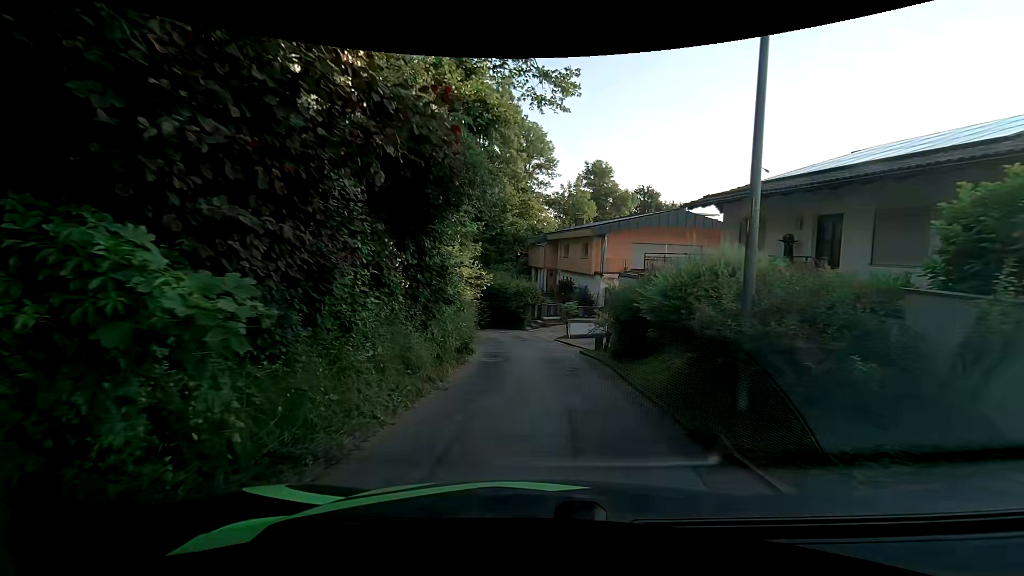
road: residential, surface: asphalt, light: Day
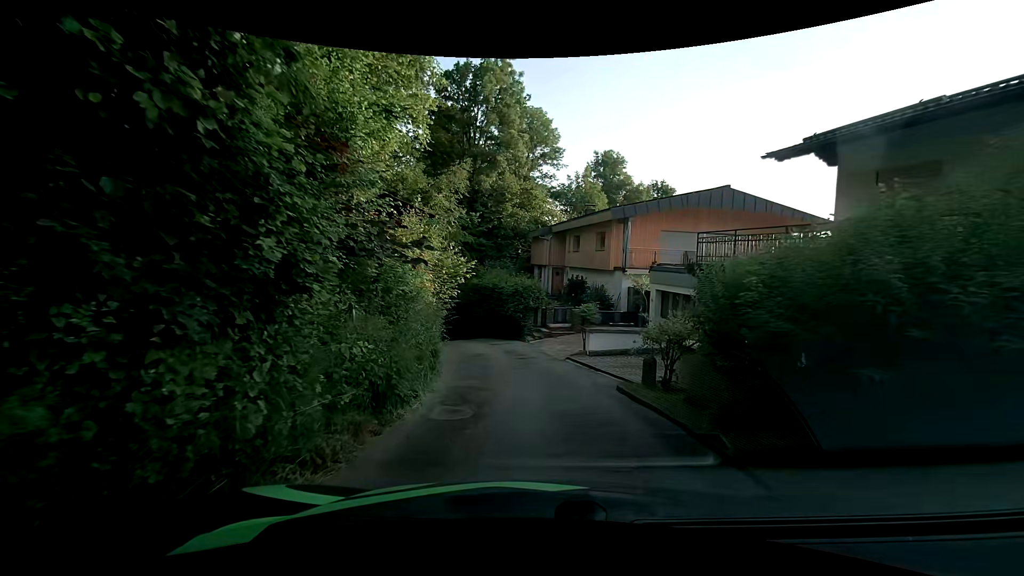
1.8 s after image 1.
(-0.2, +6.9) m; -2°
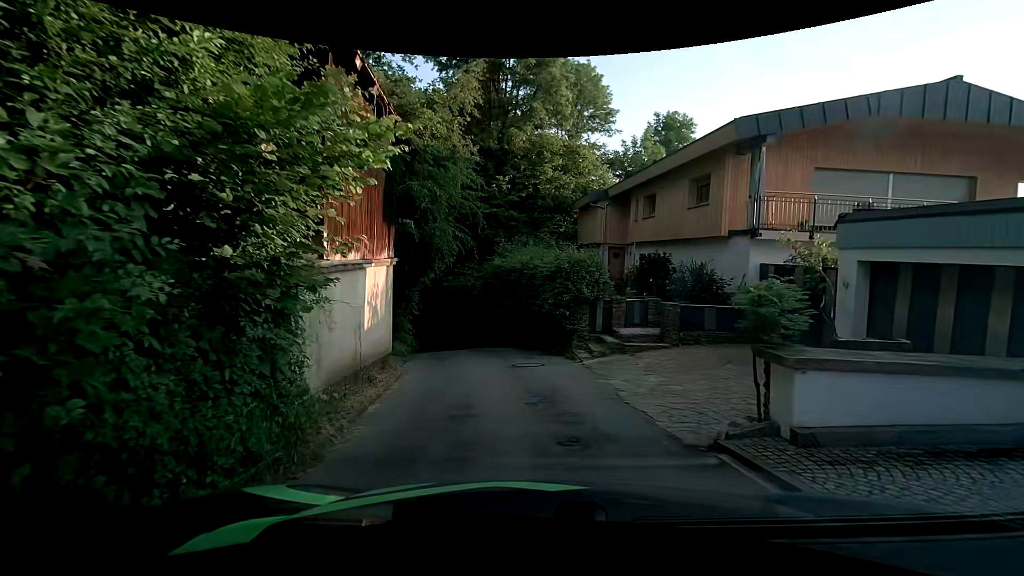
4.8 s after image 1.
(-0.4, +10.3) m; -4°
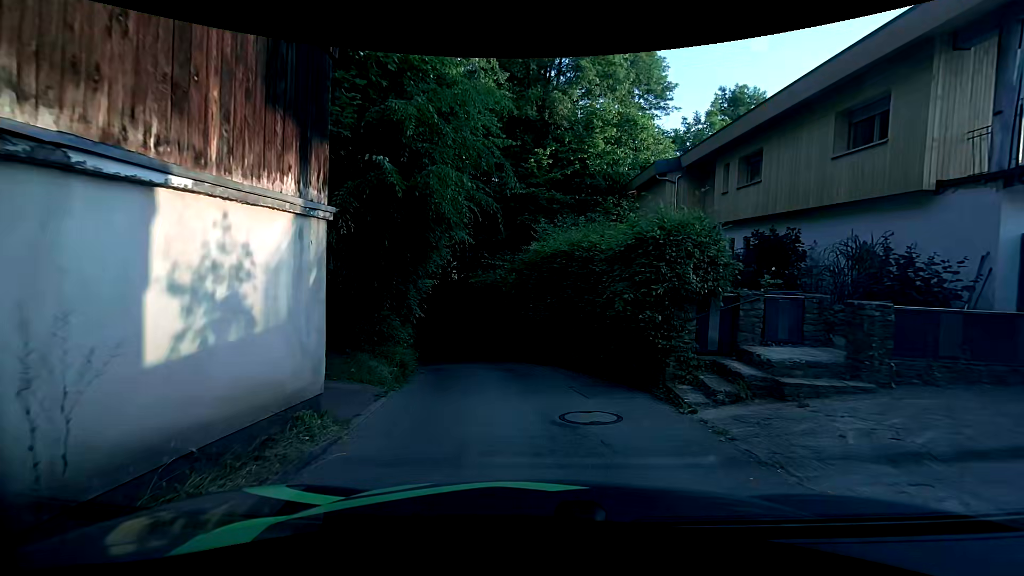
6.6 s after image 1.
(-0.4, +5.7) m; -6°
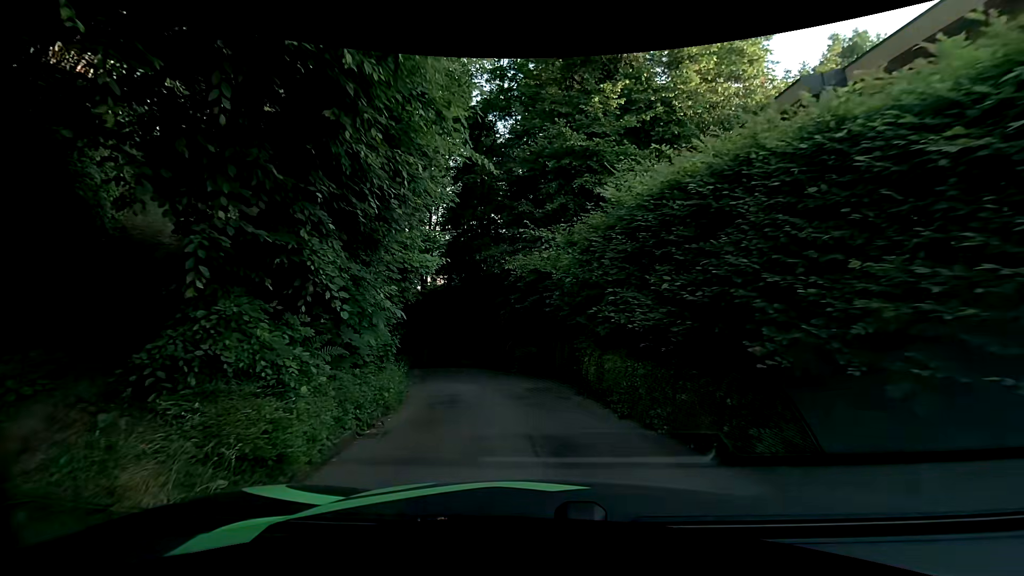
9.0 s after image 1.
(-0.3, +7.1) m; -5°
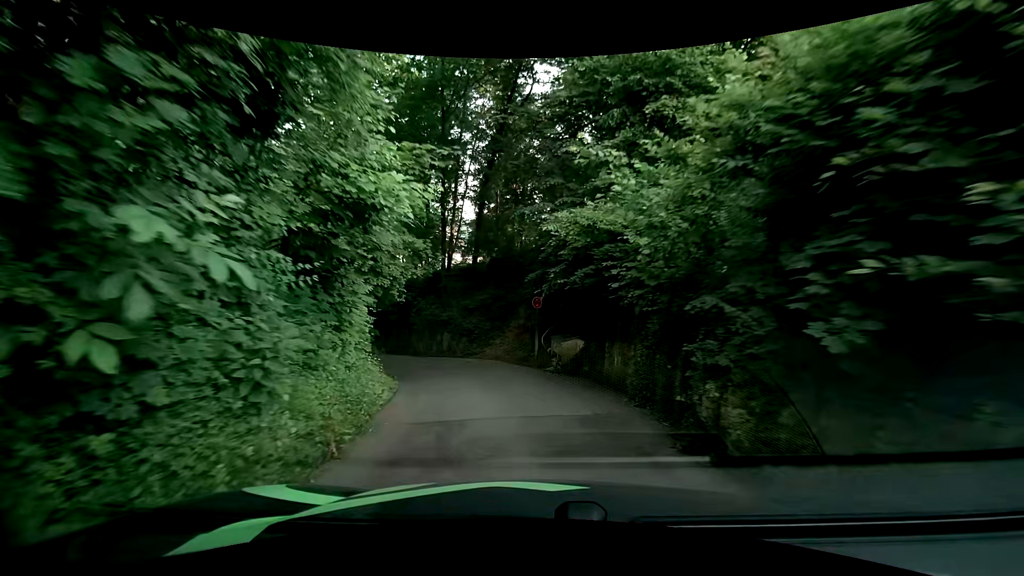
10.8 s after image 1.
(-0.2, +5.2) m; -5°
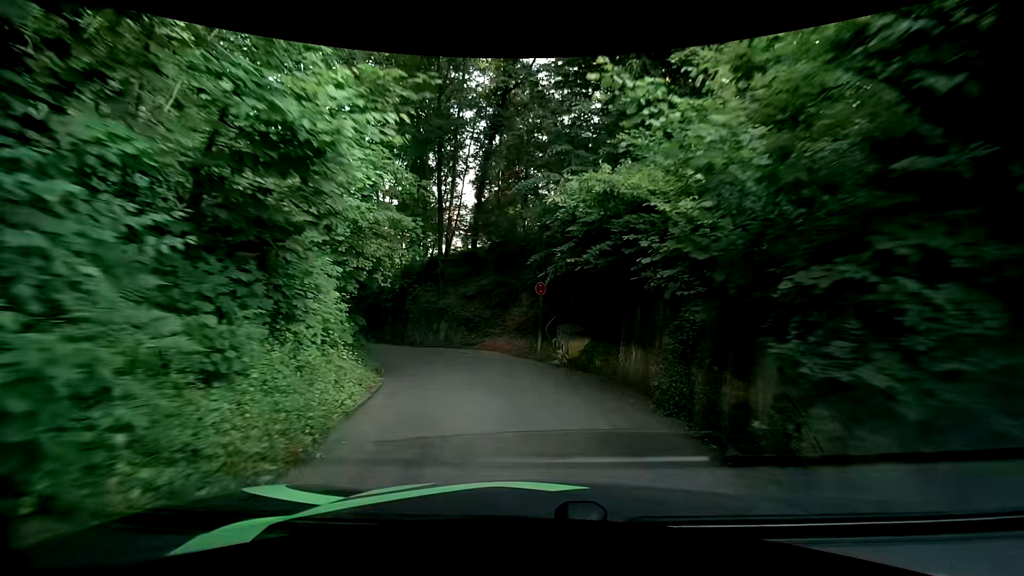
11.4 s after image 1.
(0.0, +1.8) m; -1°
